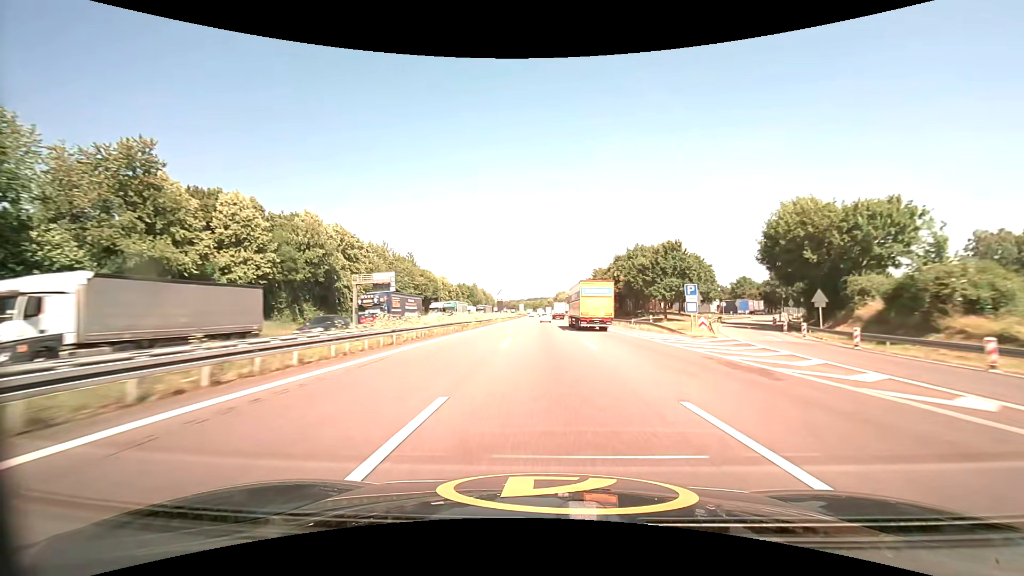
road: motorway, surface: asphalt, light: Day
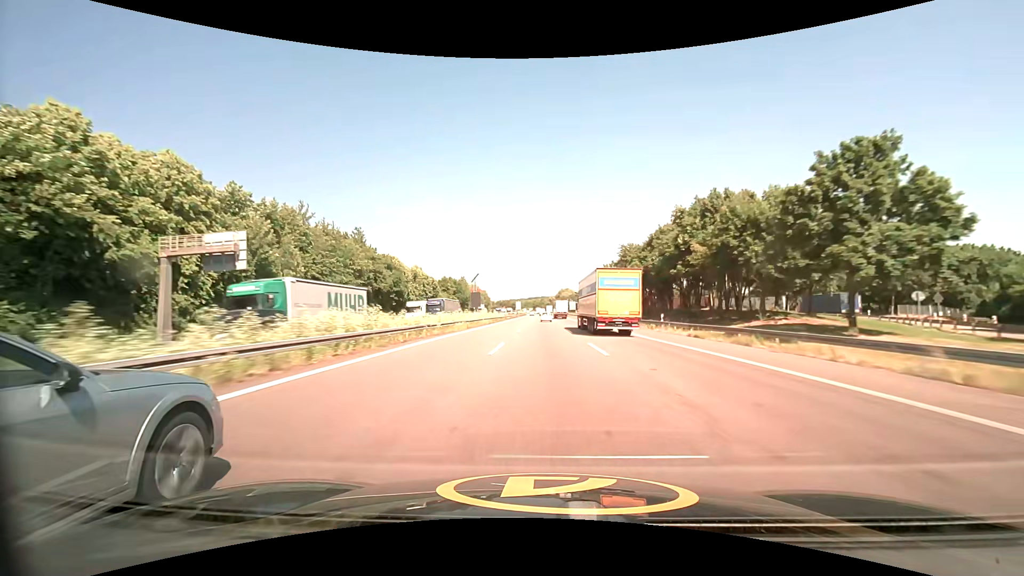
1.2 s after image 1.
(0.0, +39.6) m; 0°
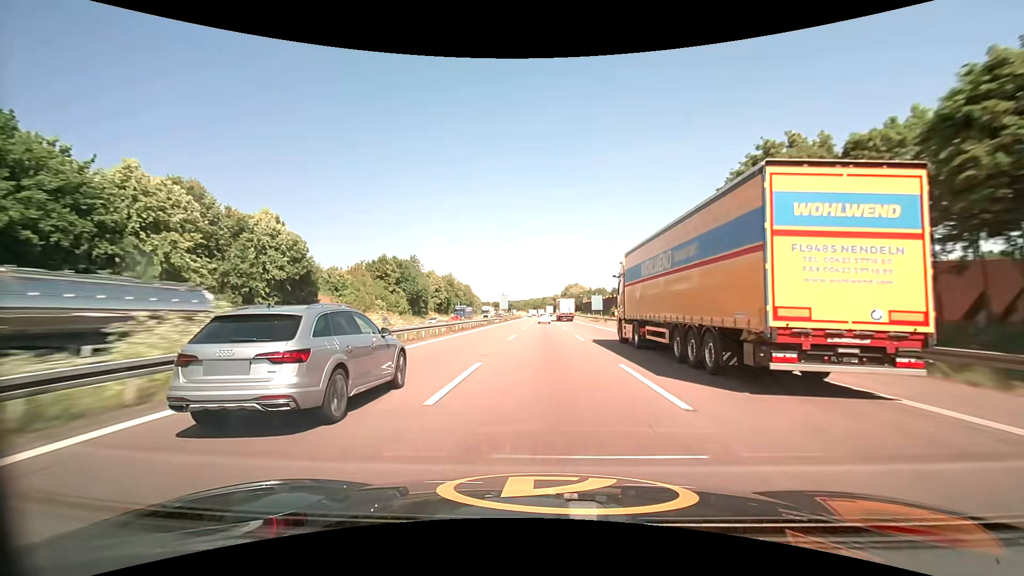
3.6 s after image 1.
(-0.1, +80.2) m; 0°
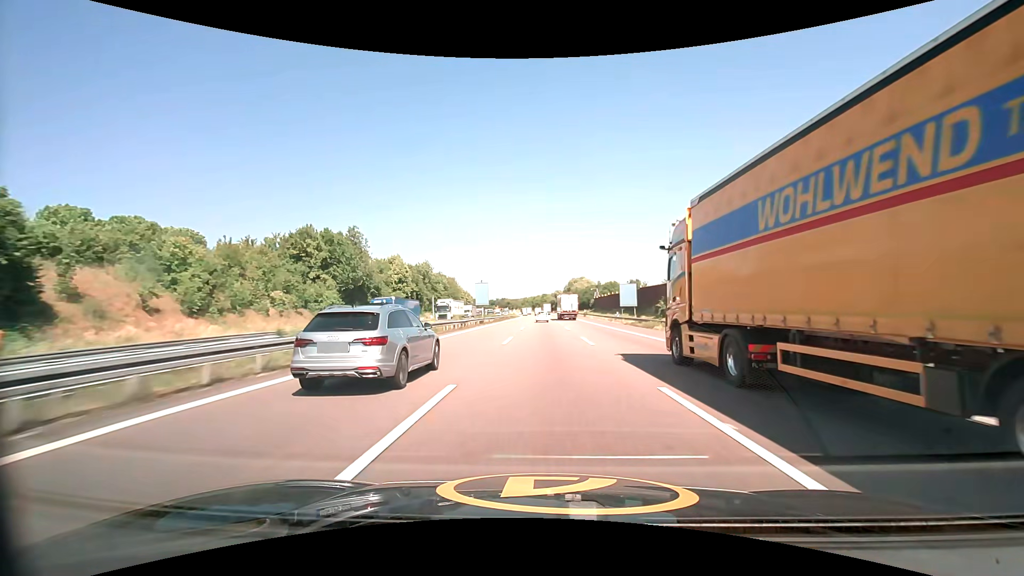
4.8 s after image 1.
(+0.1, +40.0) m; 0°
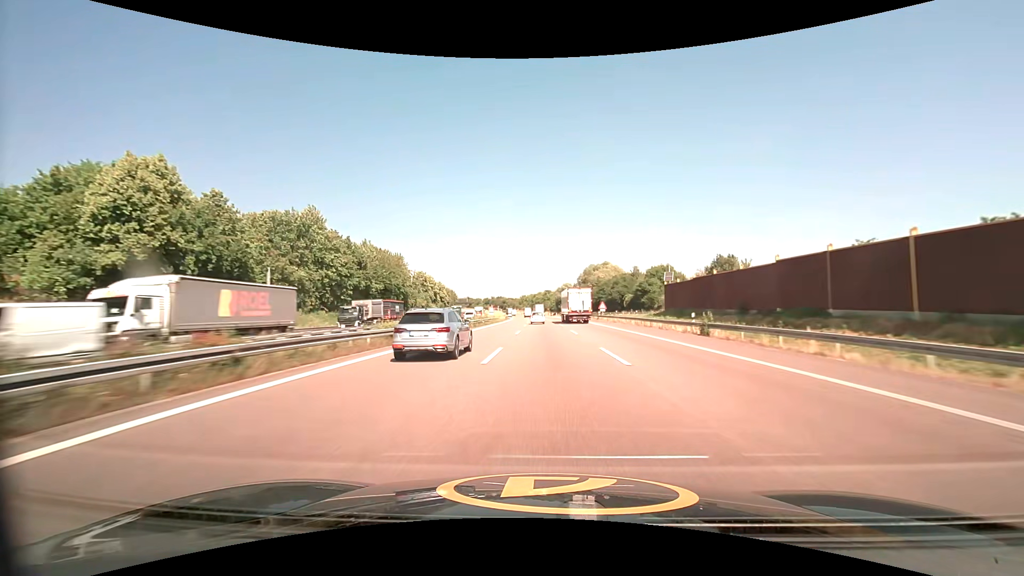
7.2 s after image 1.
(+0.2, +79.4) m; 0°
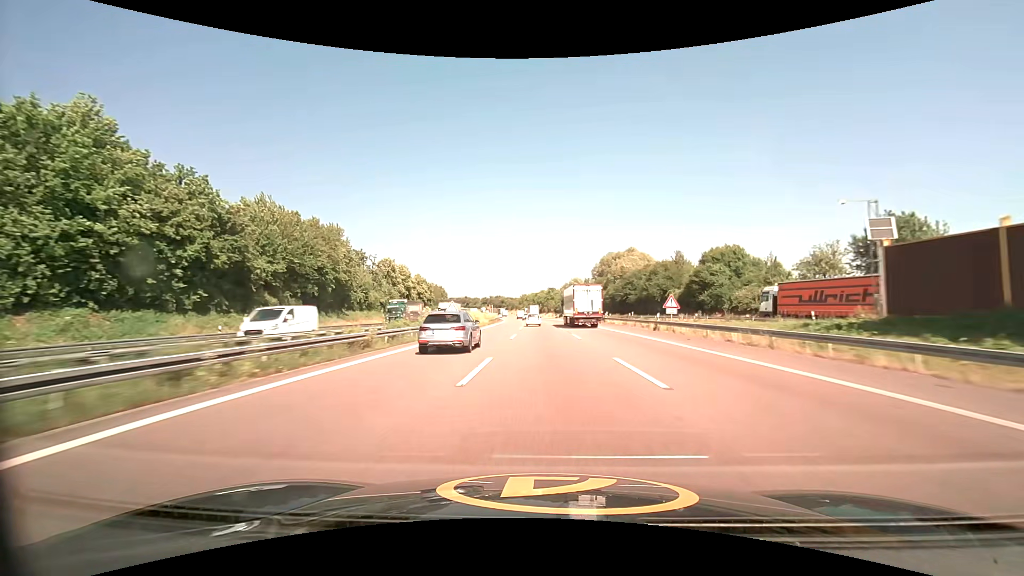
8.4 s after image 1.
(-0.1, +39.5) m; 0°
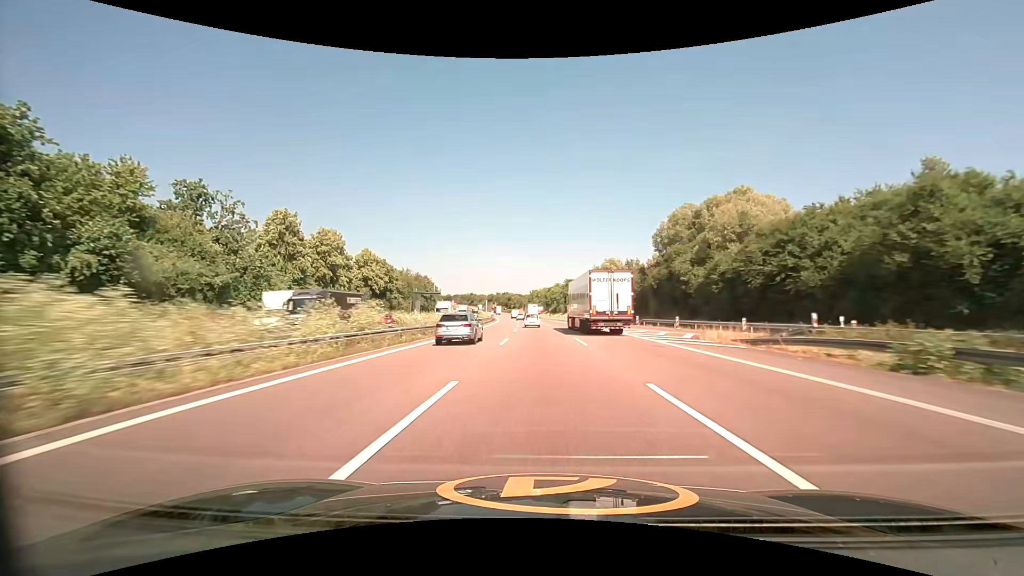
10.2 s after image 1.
(-0.4, +59.0) m; -1°
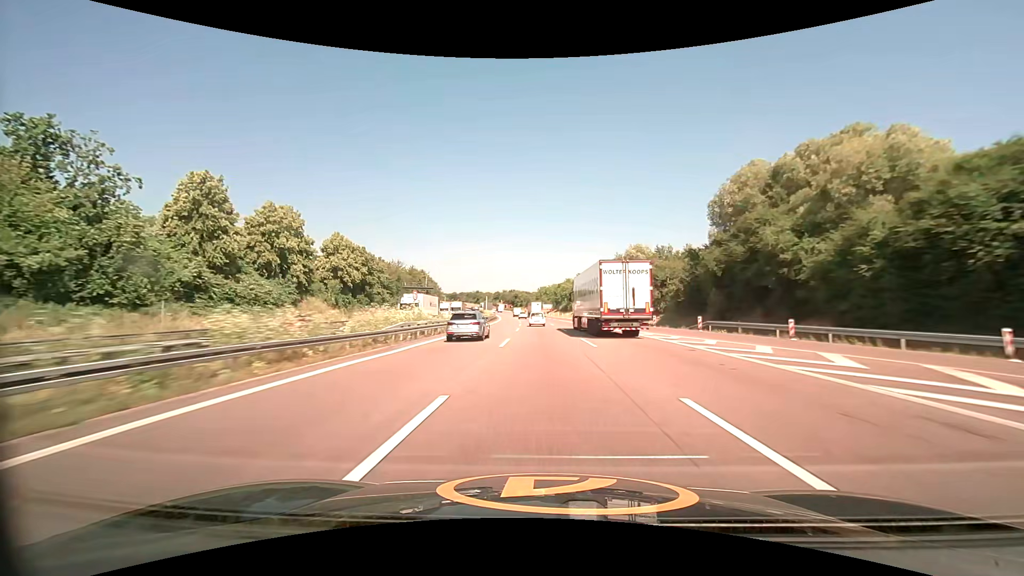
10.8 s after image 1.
(-0.2, +19.6) m; -1°
(0, +10) (0, +20) (0, +30) (-1, +40) (-1, +50) (-1, +60) (-2, +70) (-2, +80) (-3, +90) (-3, +100) m
